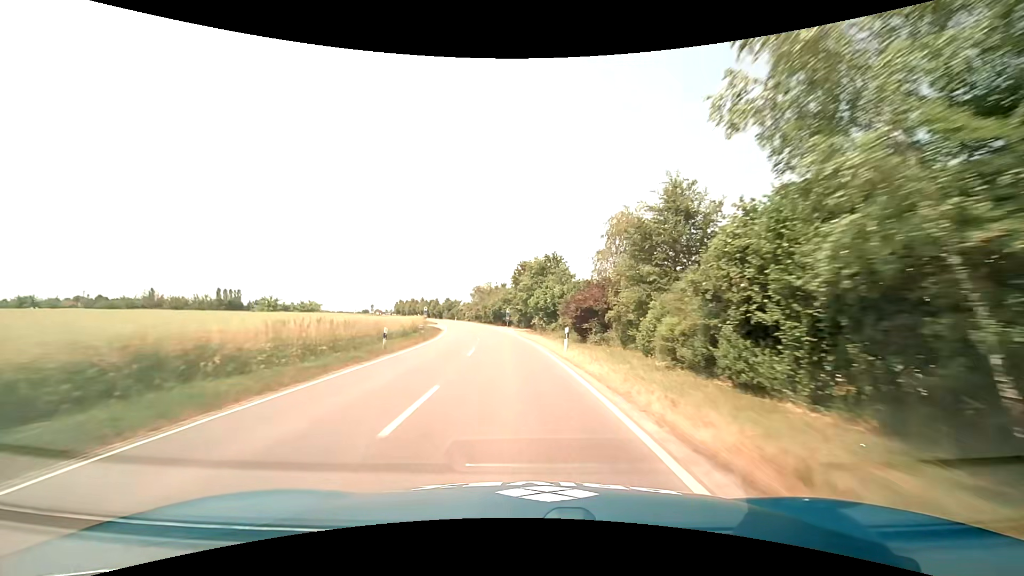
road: tertiary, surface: asphalt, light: Day
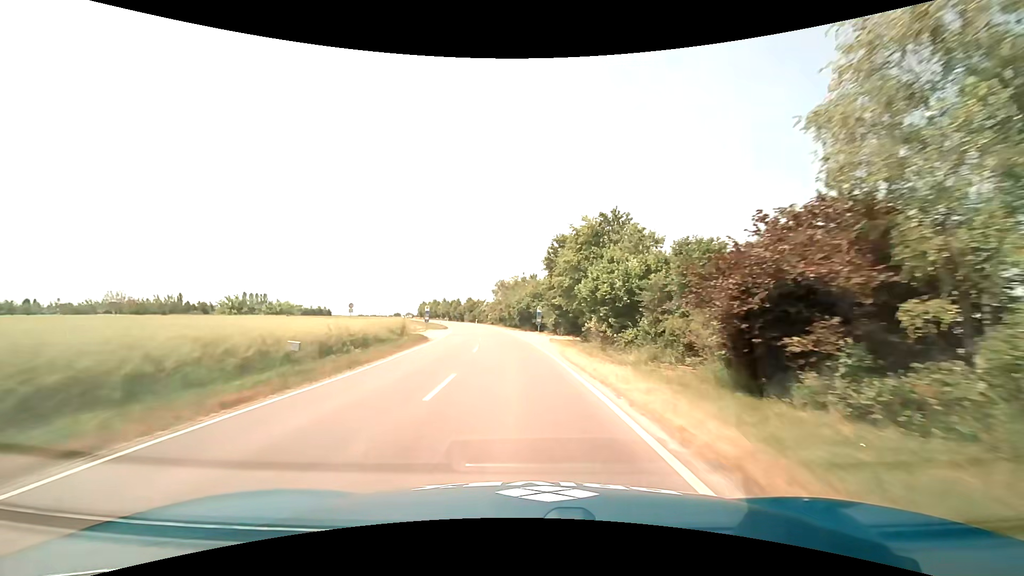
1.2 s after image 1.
(-0.8, +22.6) m; -4°
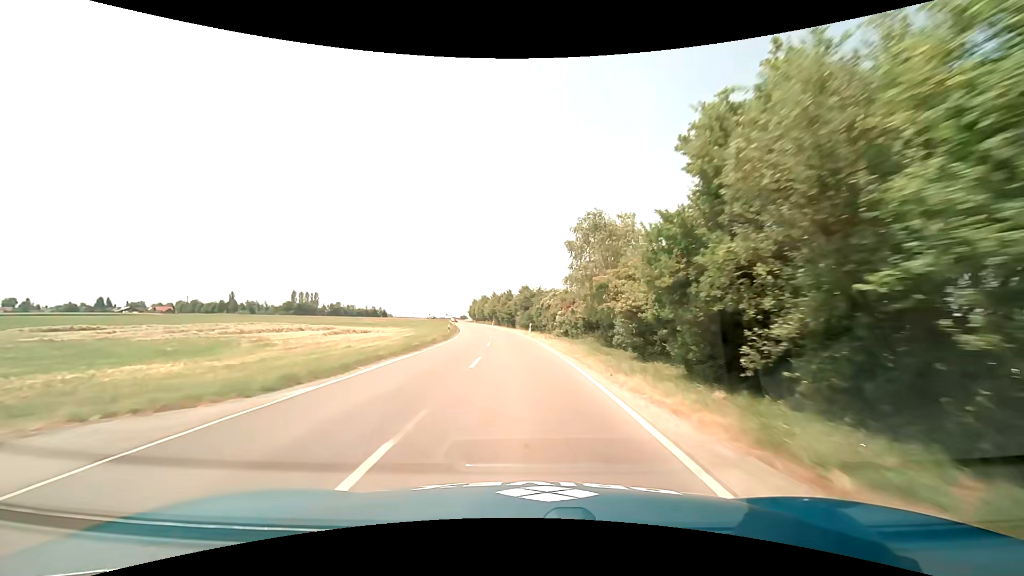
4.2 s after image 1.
(-4.4, +56.7) m; -8°
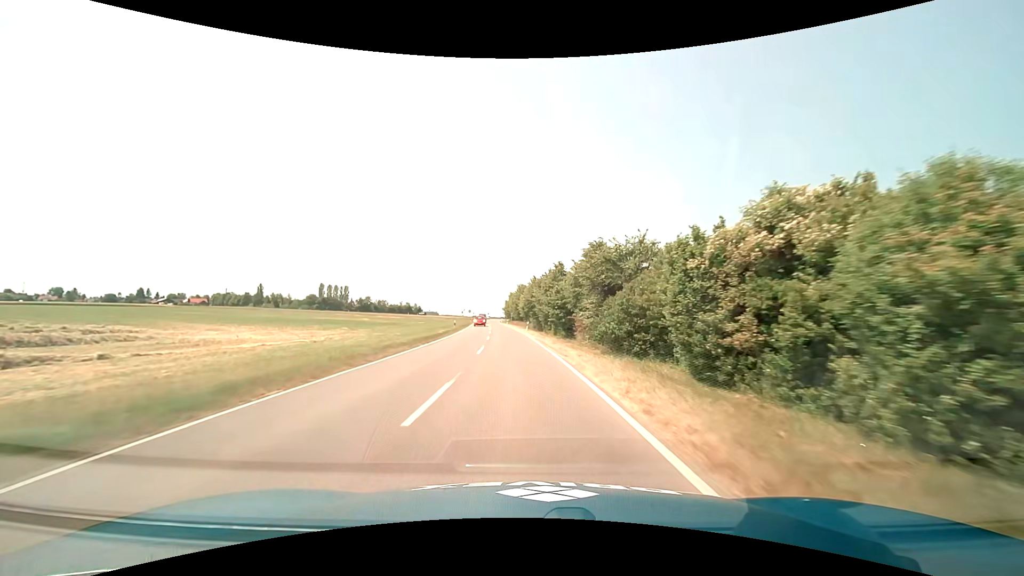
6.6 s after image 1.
(-1.9, +45.1) m; -5°
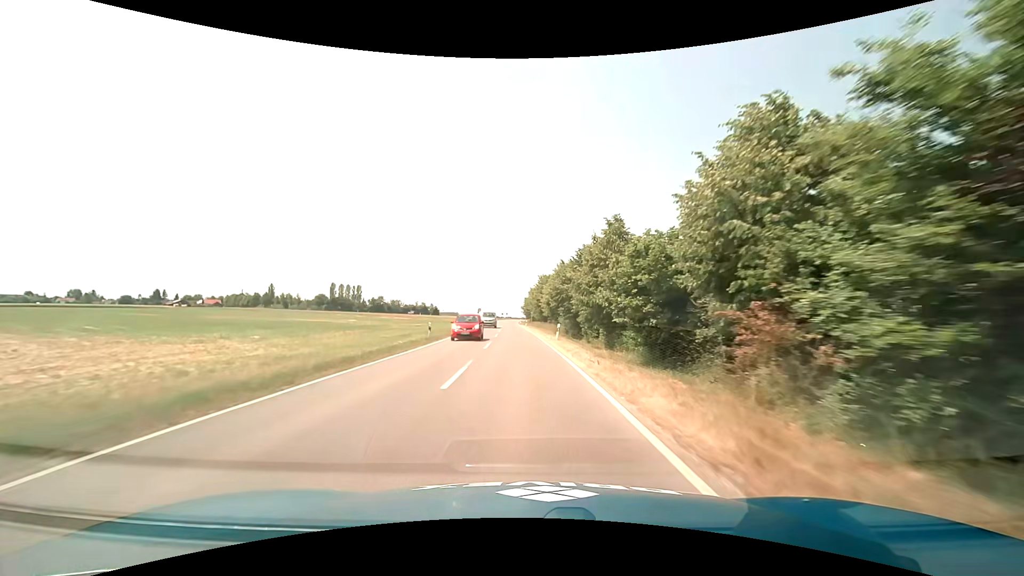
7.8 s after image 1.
(-0.6, +22.1) m; -3°
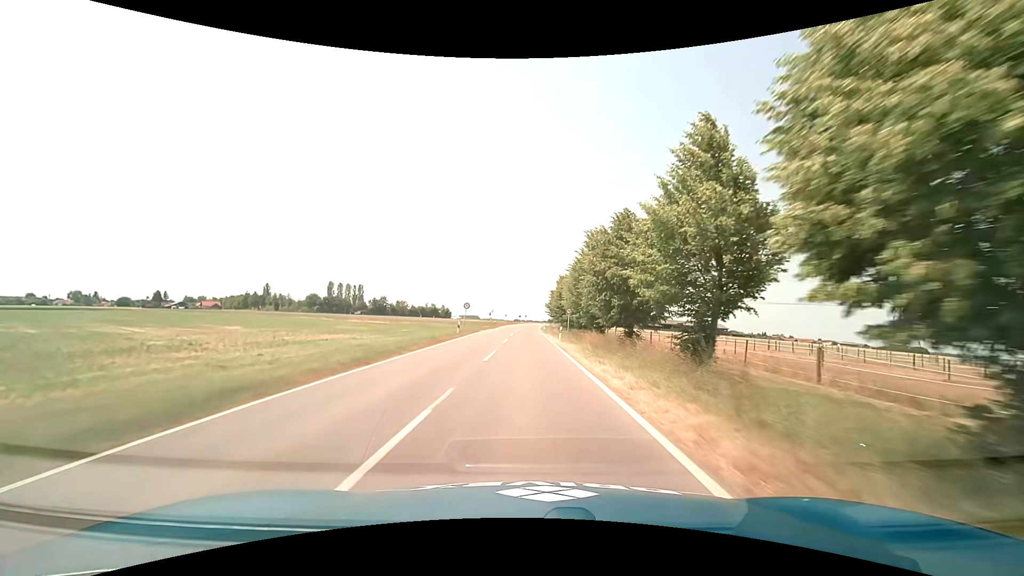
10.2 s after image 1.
(-1.2, +43.2) m; -3°
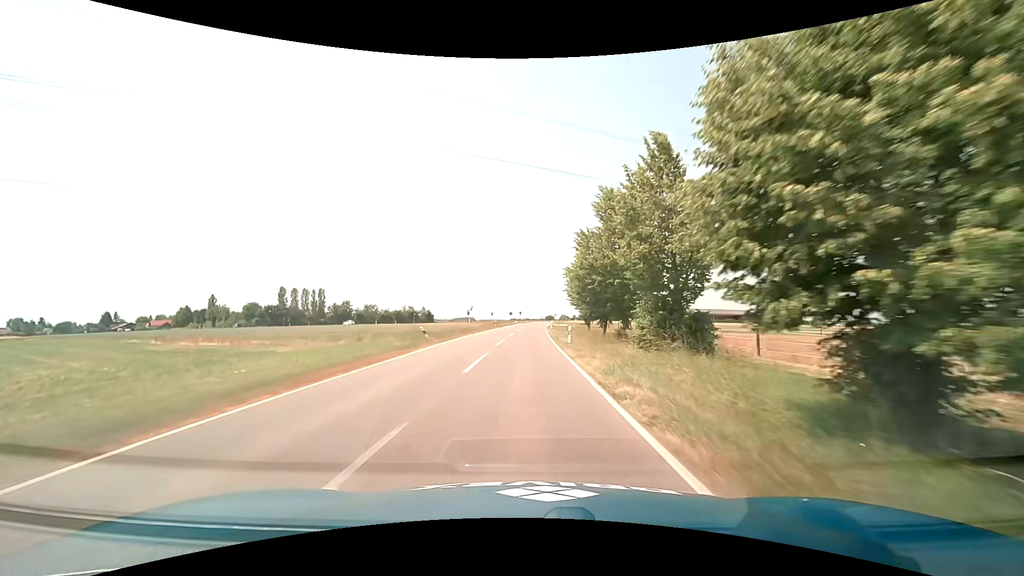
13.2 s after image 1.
(+0.3, +53.2) m; +1°
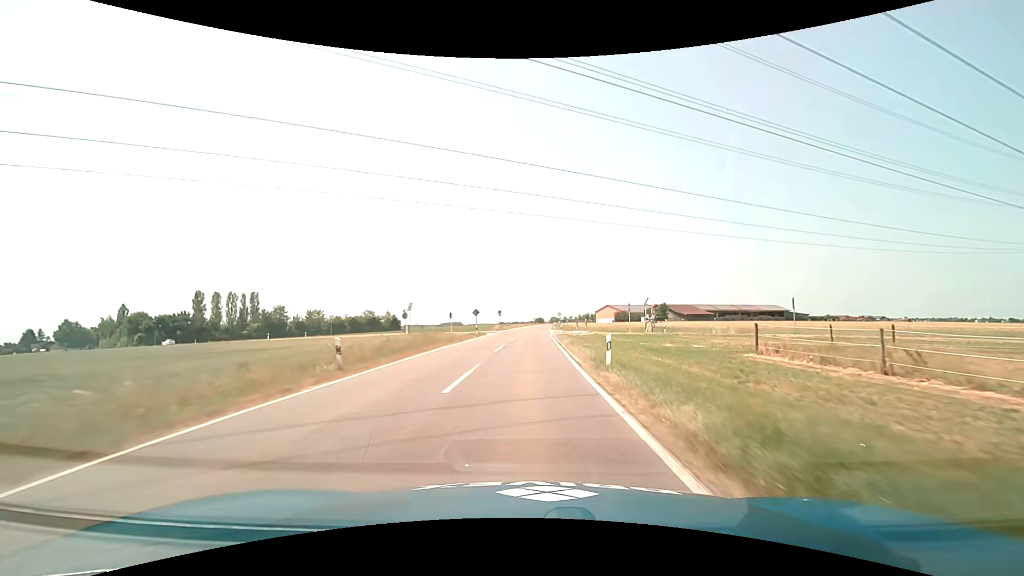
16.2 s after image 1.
(+0.4, +53.4) m; +1°
(0, +10) (0, +20) (0, +30) (0, +40) (+1, +50) (+1, +60) (+1, +70) (+2, +80) (+2, +90) (+3, +100) m
